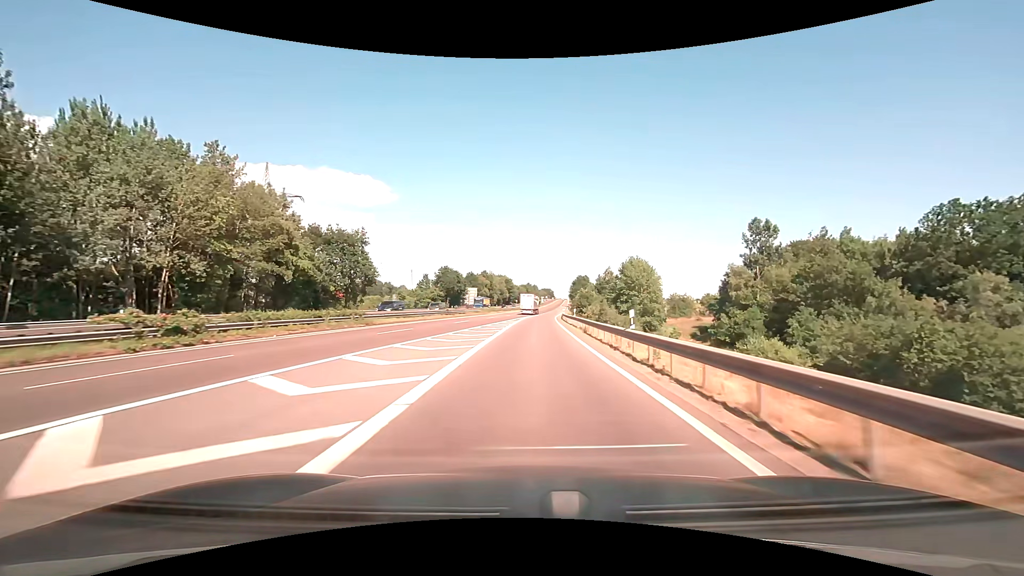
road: motorway_link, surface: asphalt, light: Day
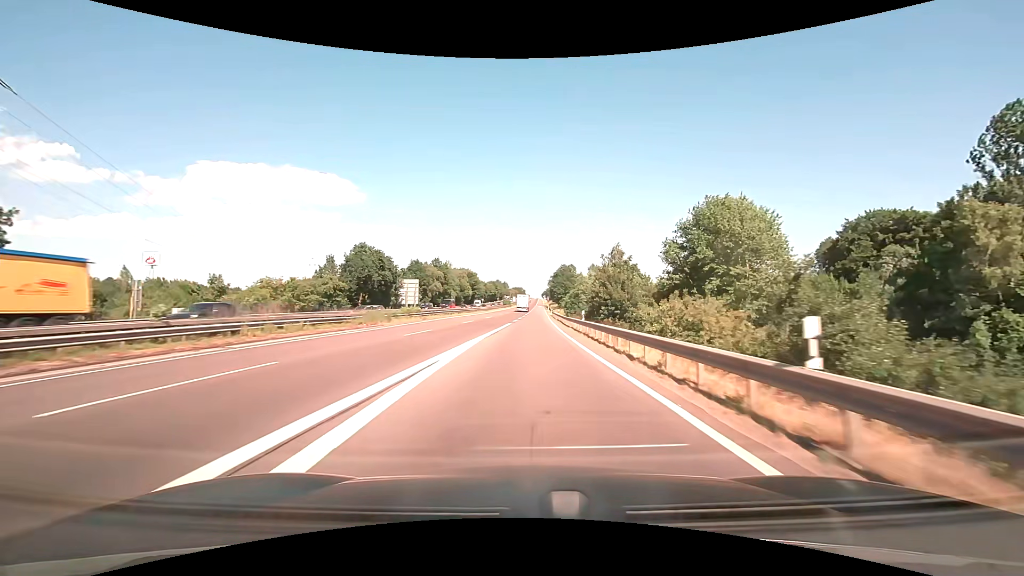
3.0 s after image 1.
(+1.3, +56.3) m; +3°
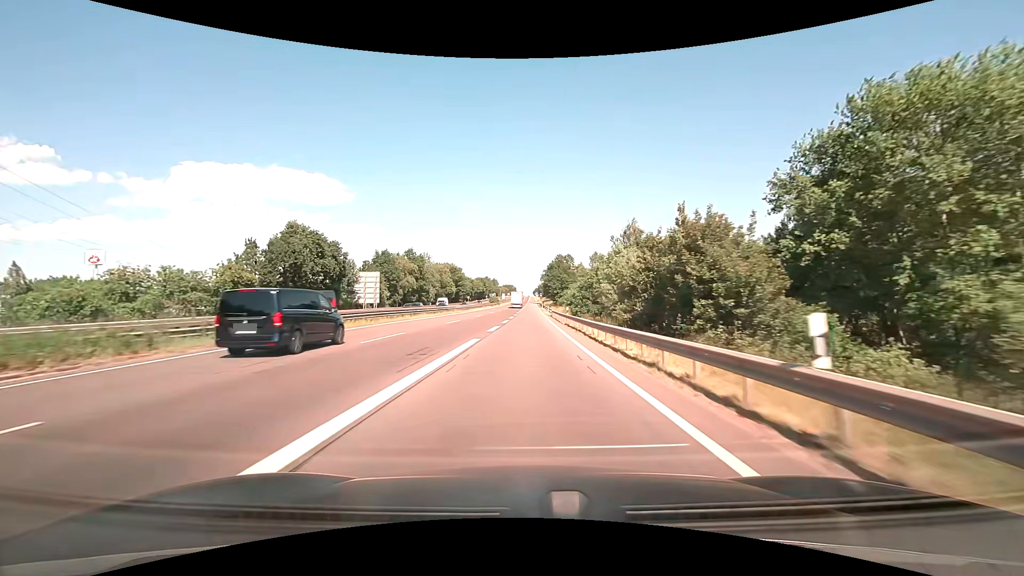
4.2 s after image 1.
(+0.3, +24.3) m; +1°
